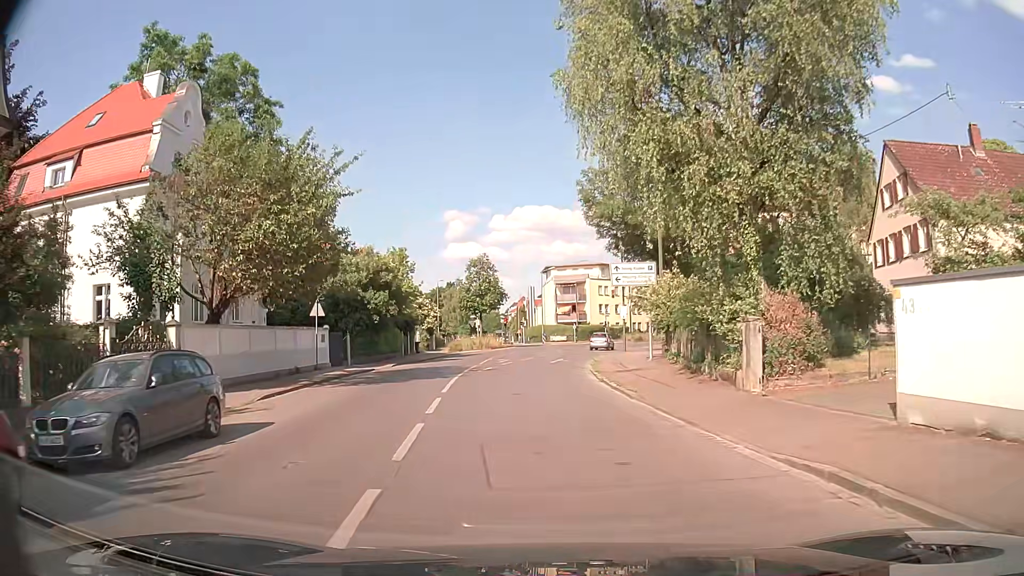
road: tertiary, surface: asphalt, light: Day
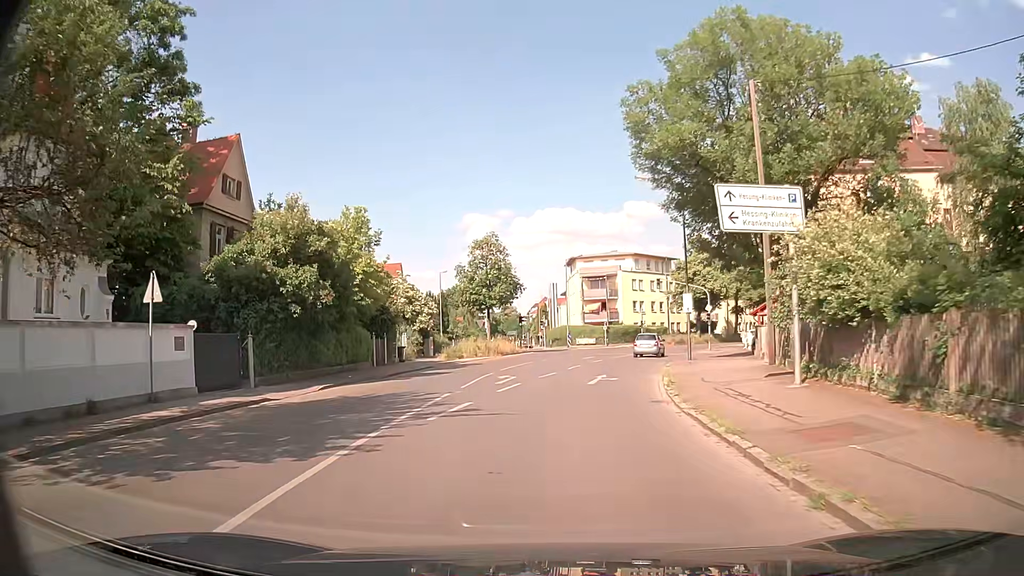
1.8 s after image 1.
(-0.3, +15.2) m; -2°
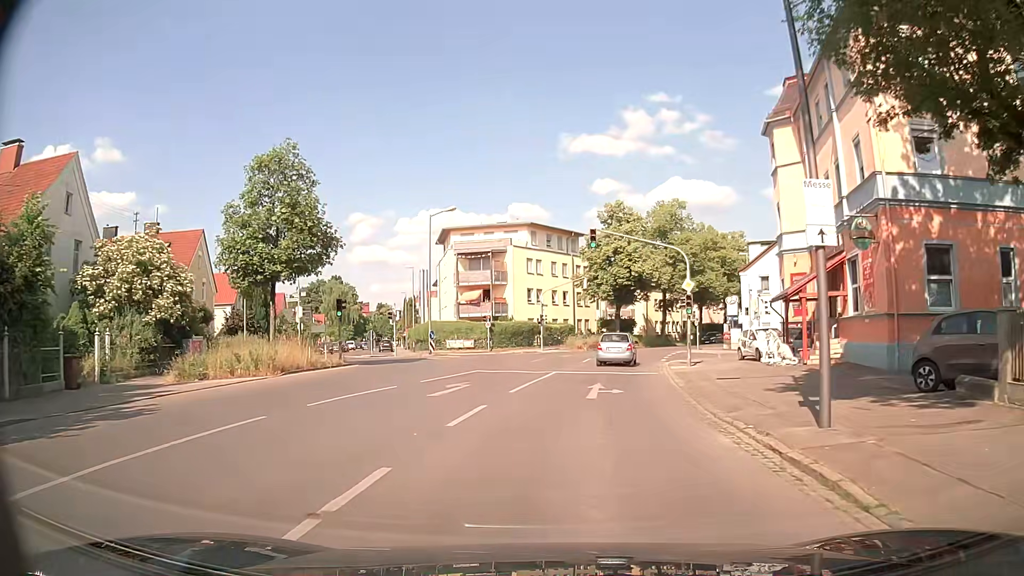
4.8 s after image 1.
(+1.8, +25.2) m; +10°
(0, +10) (+1, +20) (+3, +30) (+5, +40) (+7, +49) (+11, +59) (+16, +67) (+21, +76) (+26, +84) (+32, +92) m
